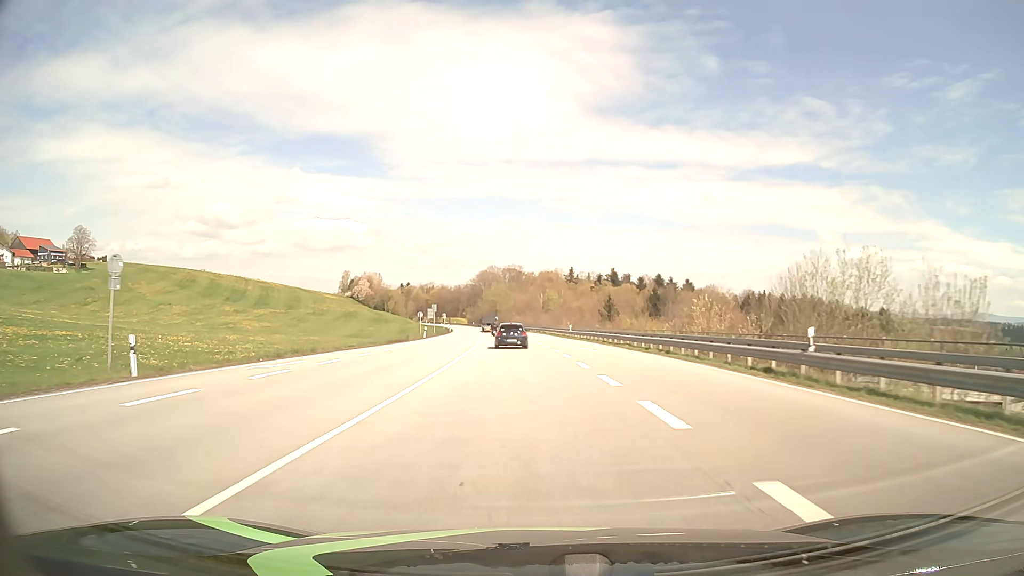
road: primary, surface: asphalt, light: Day
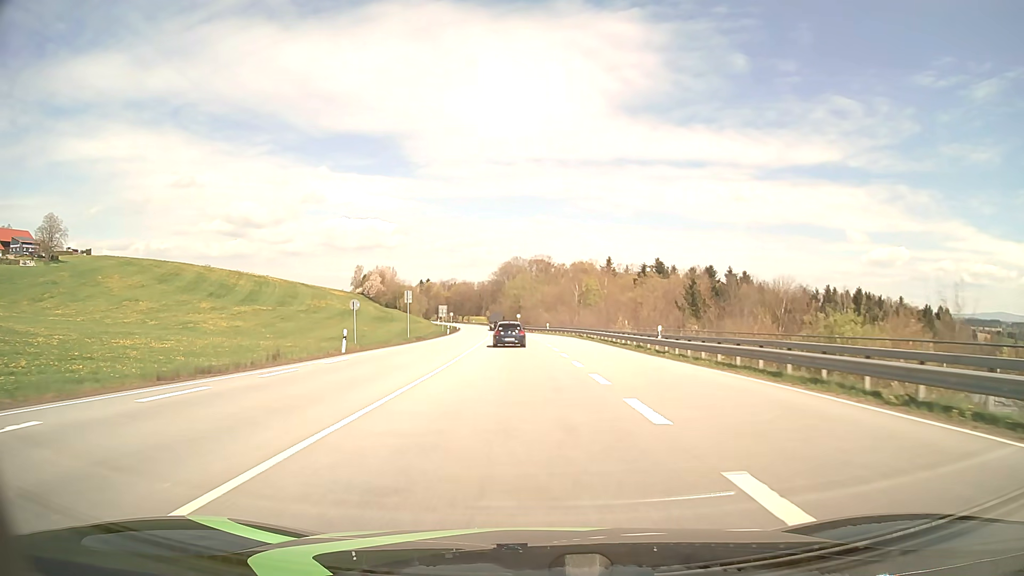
(-0.7, +35.8) m; -2°
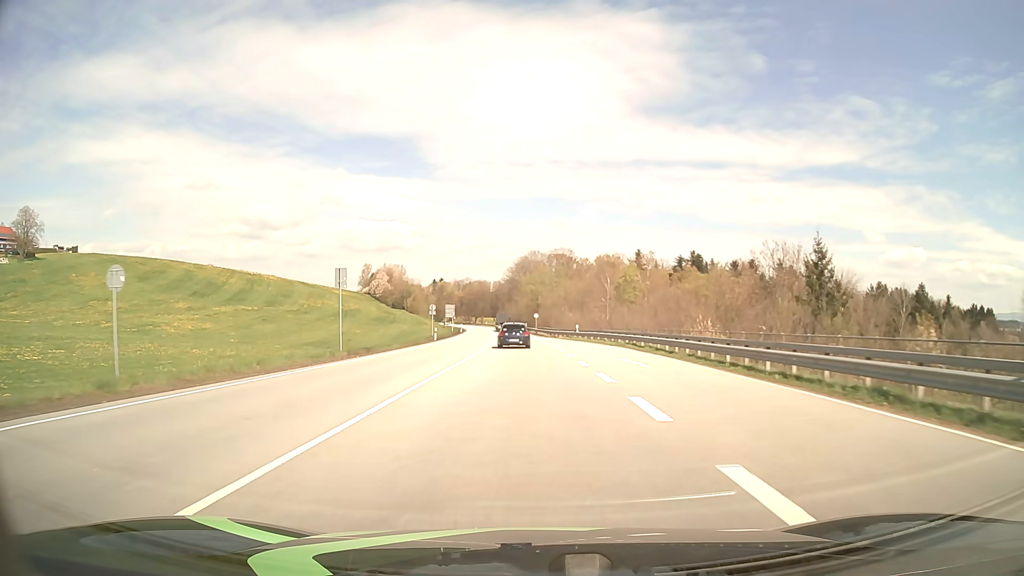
(-0.4, +23.9) m; -2°
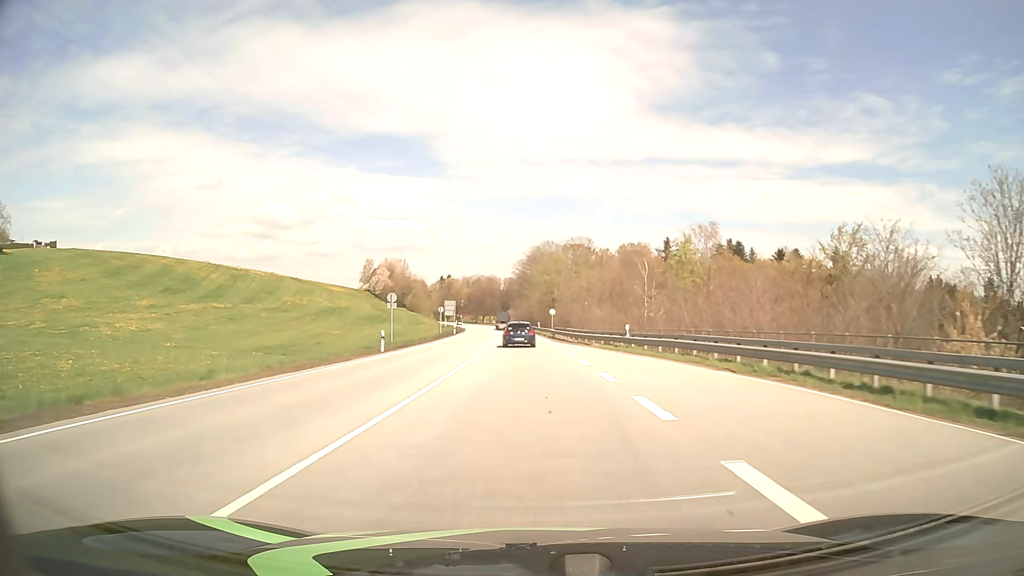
(-0.2, +23.9) m; -1°
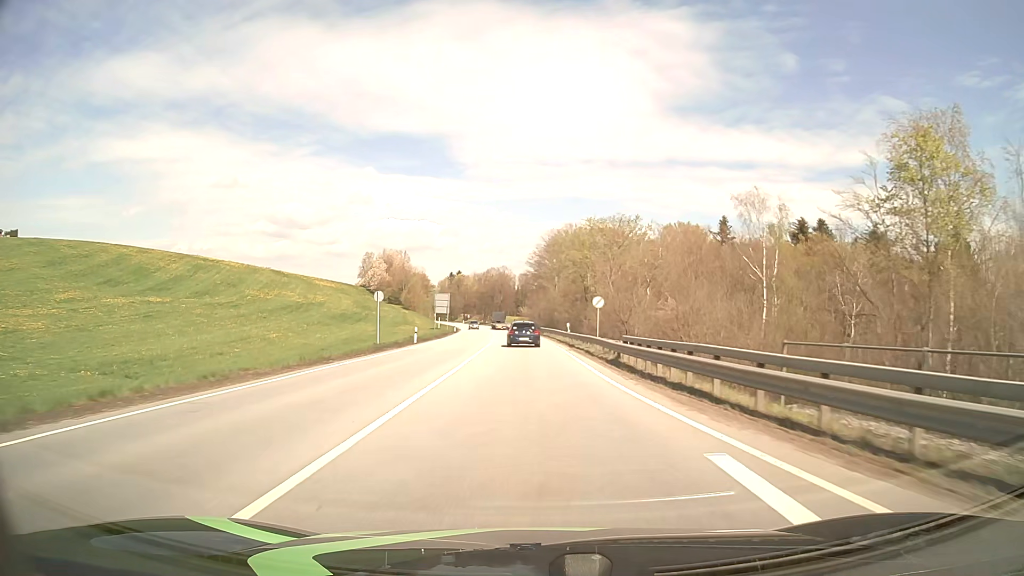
(-0.5, +35.7) m; -1°
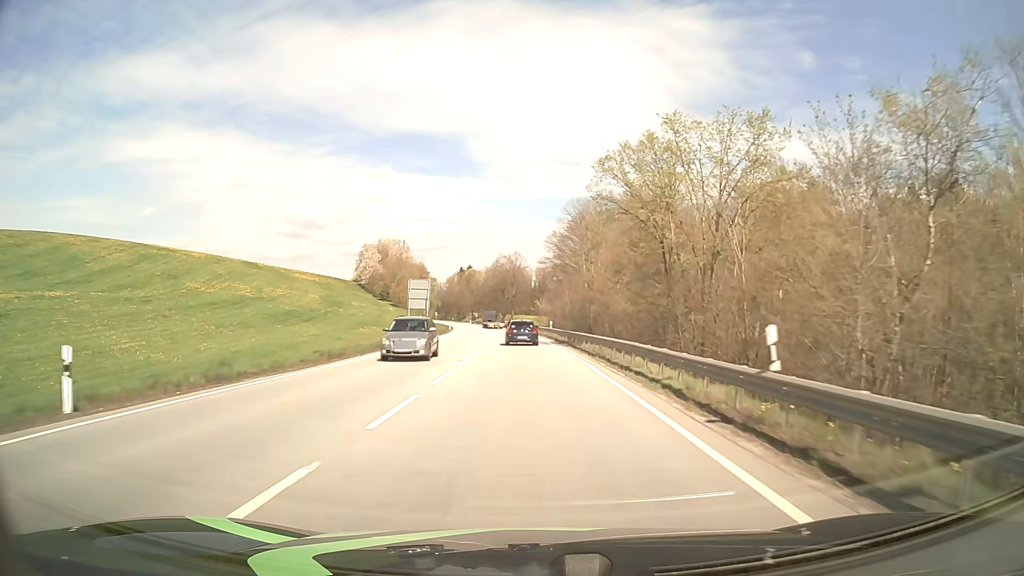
(-0.4, +35.5) m; -1°
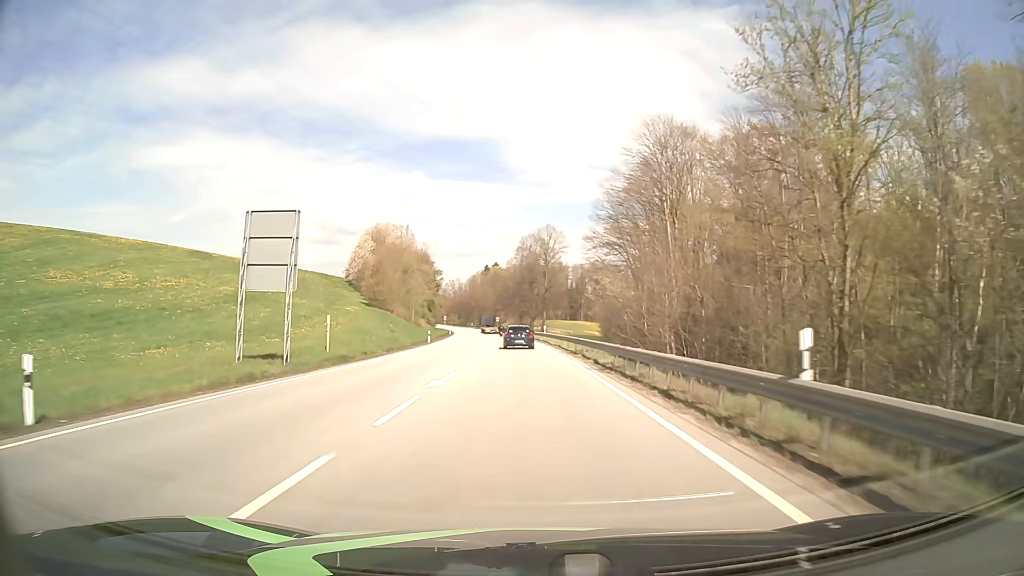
(-1.1, +47.6) m; -3°
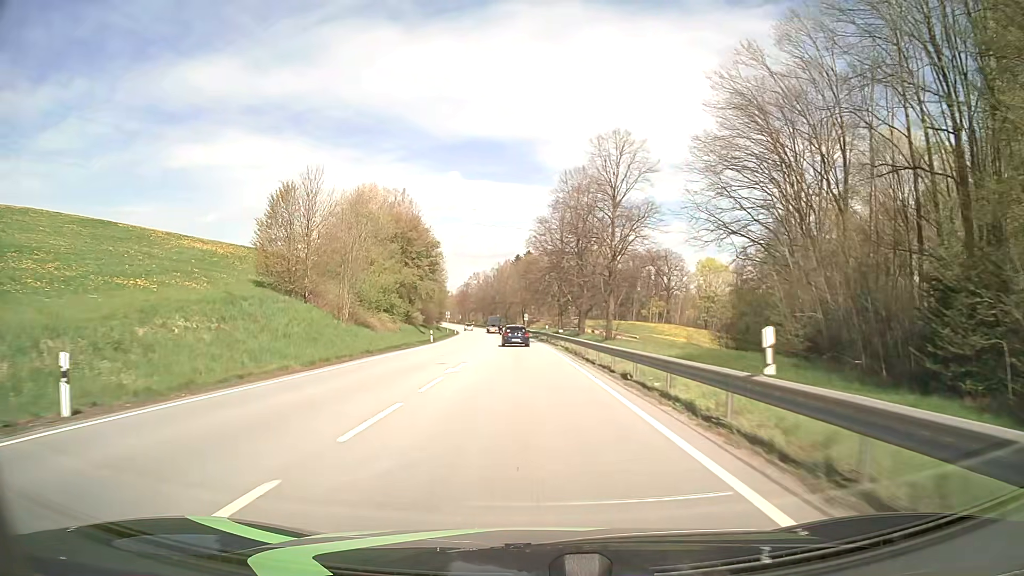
(-1.2, +49.8) m; -3°
(0, +10) (0, +20) (0, +30) (-1, +40) (-1, +50) (-2, +60) (-2, +70) (-3, +80) (-4, +90) (-5, +100) m
